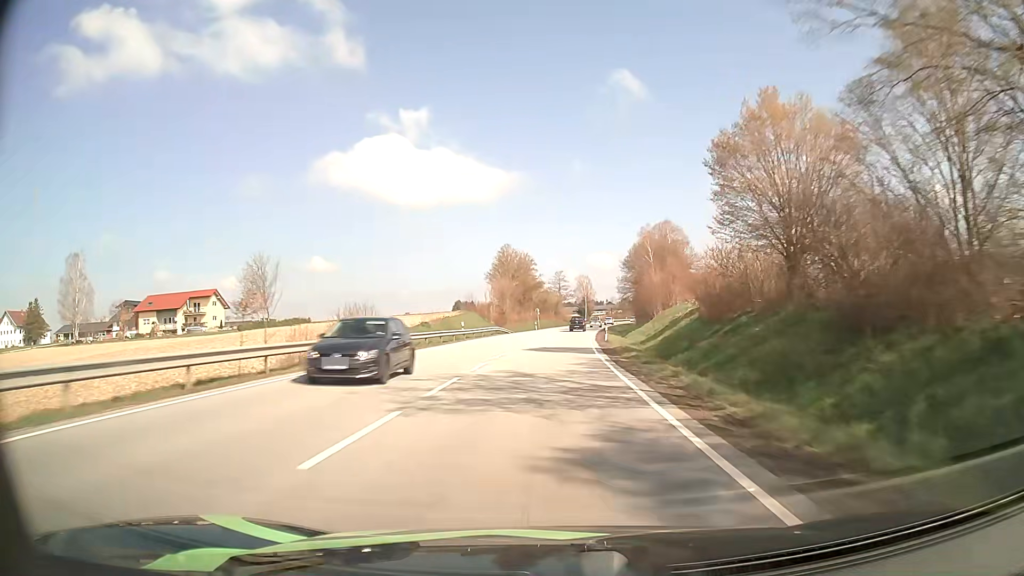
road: primary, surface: asphalt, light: Day
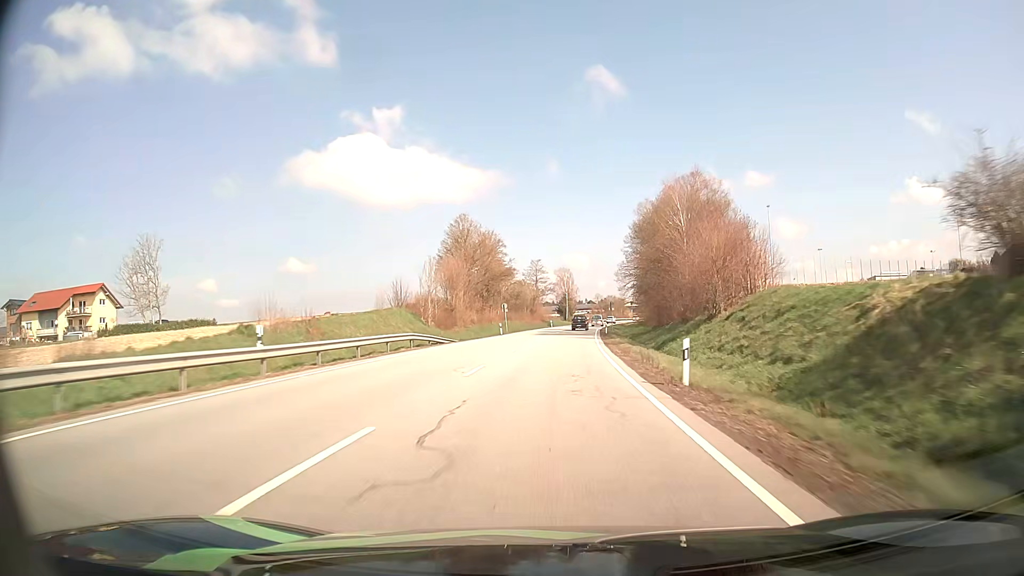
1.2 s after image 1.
(+0.6, +32.1) m; +2°
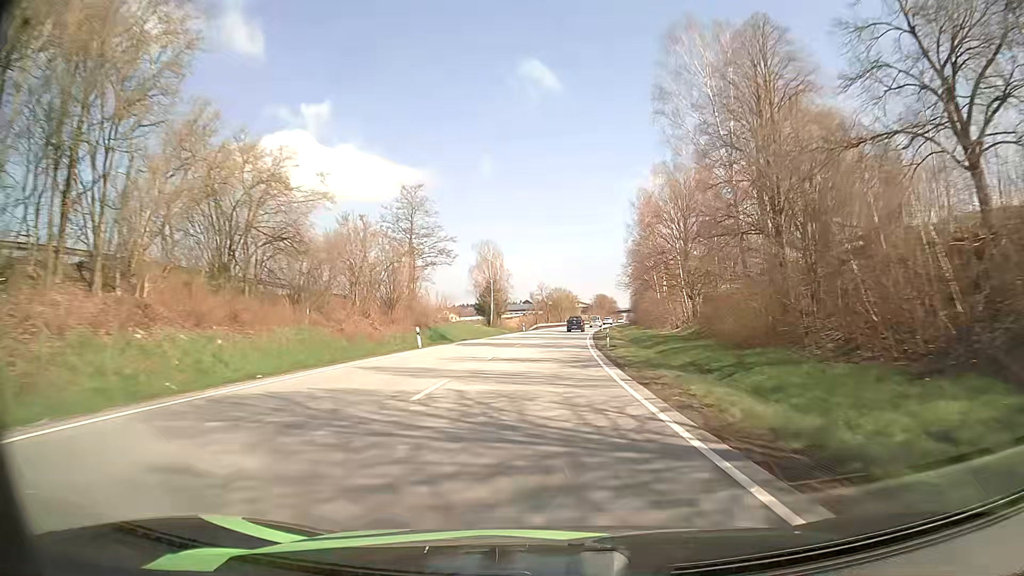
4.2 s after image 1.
(+3.8, +78.8) m; +6°
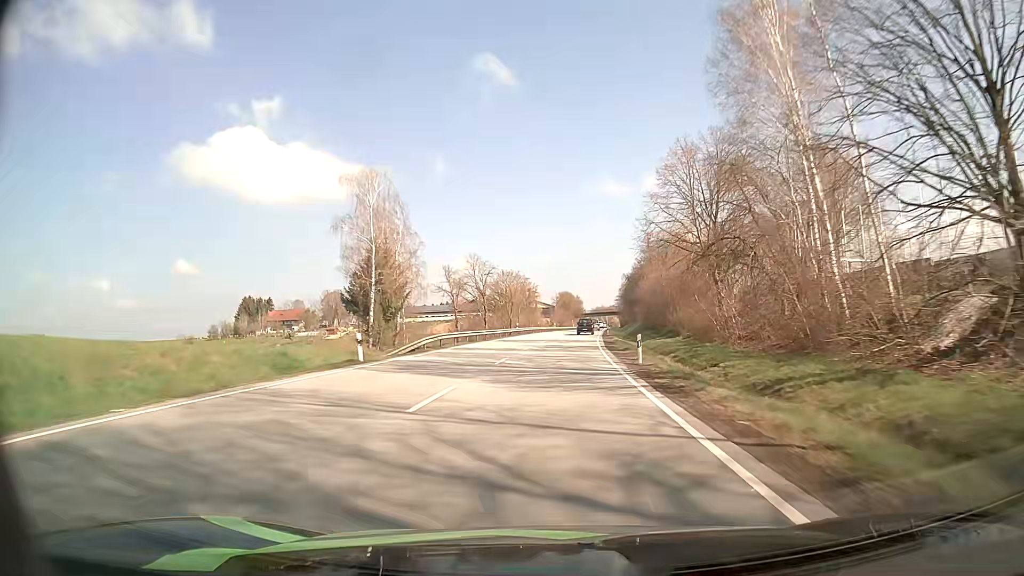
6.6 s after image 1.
(+2.0, +61.9) m; +4°
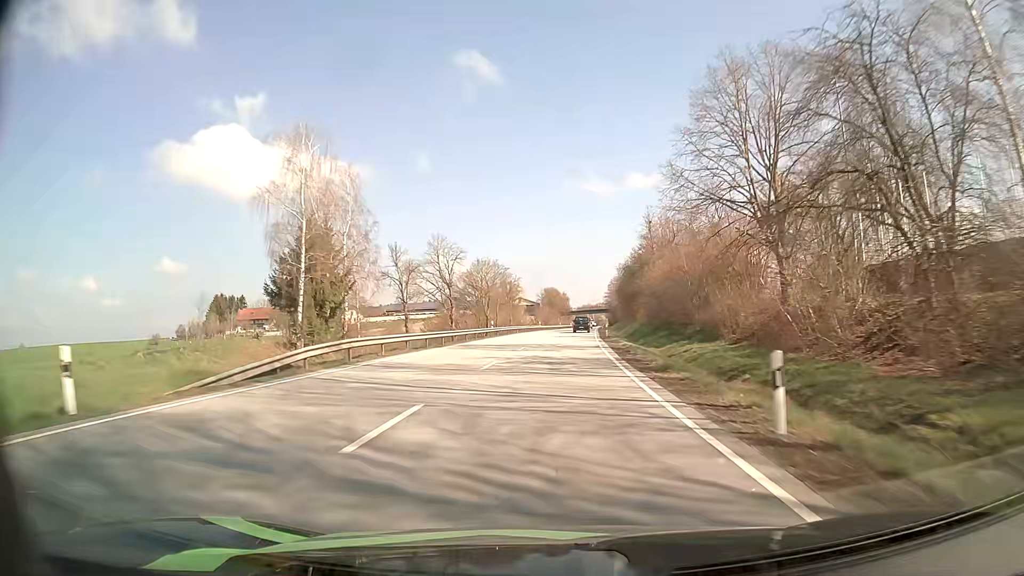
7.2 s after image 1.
(+0.2, +15.5) m; +1°
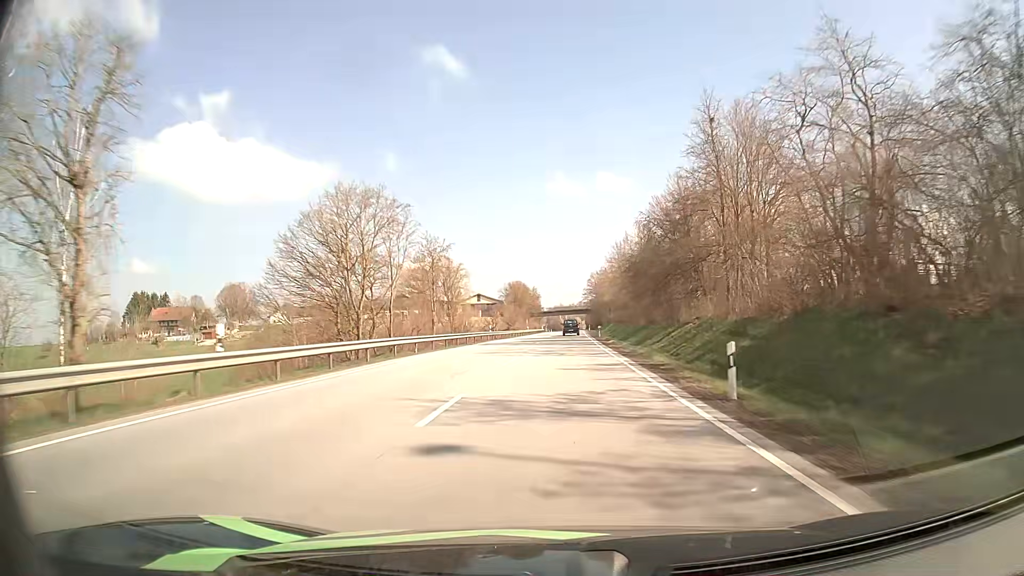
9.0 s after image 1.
(+1.3, +46.5) m; +3°
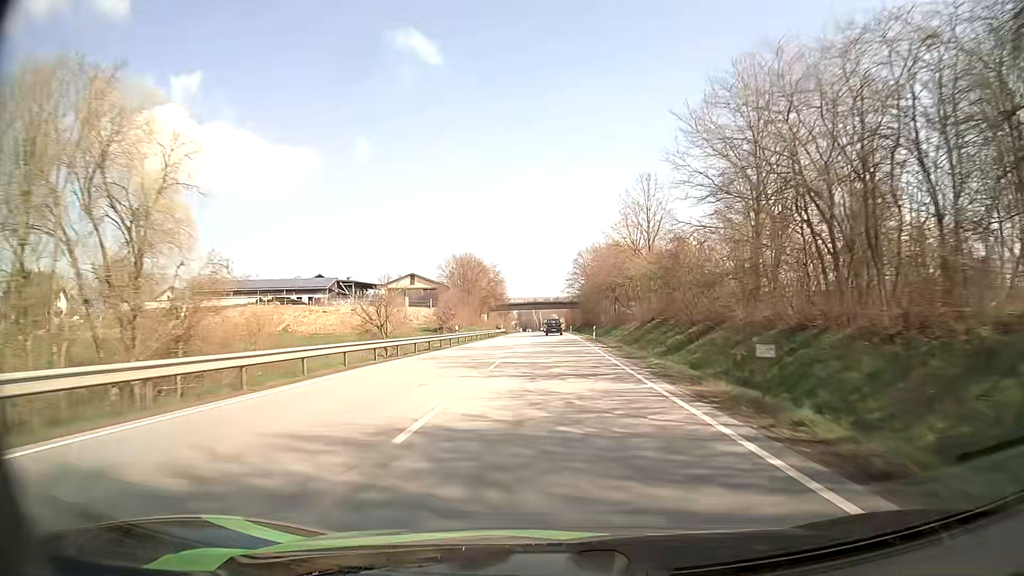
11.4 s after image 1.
(+1.4, +61.9) m; +2°
(0, +10) (0, +20) (0, +30) (0, +40) (0, +50) (0, +60) (0, +70) (0, +80) (0, +90) (0, +100) m
